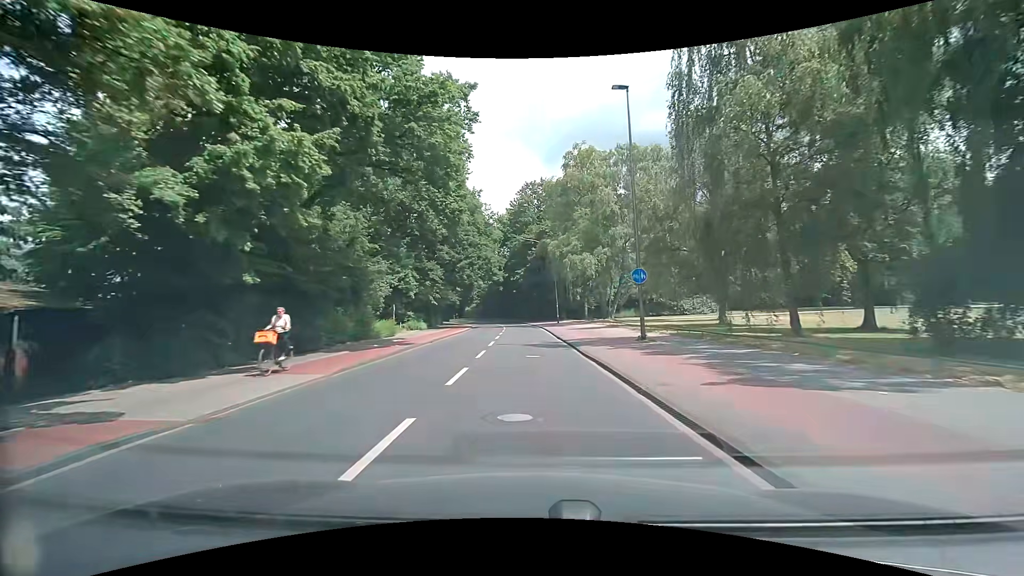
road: tertiary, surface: asphalt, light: Day
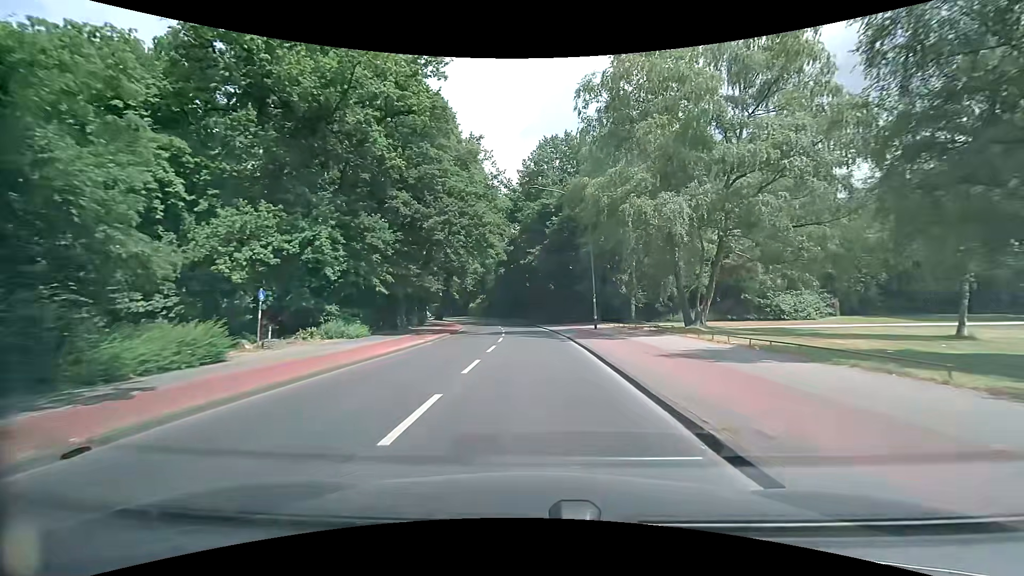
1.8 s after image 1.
(-0.3, +22.5) m; -2°
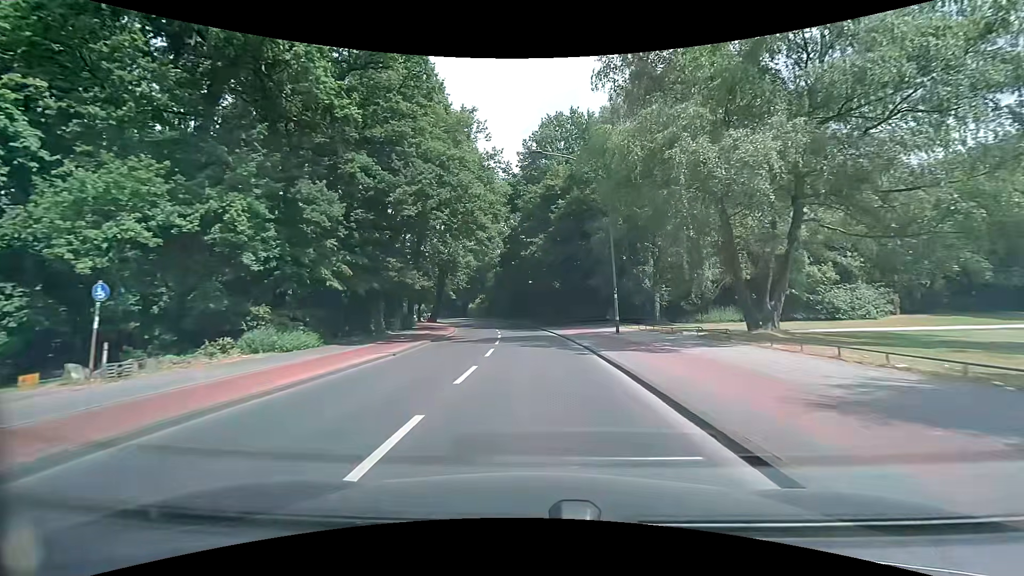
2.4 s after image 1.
(0.0, +7.5) m; 0°
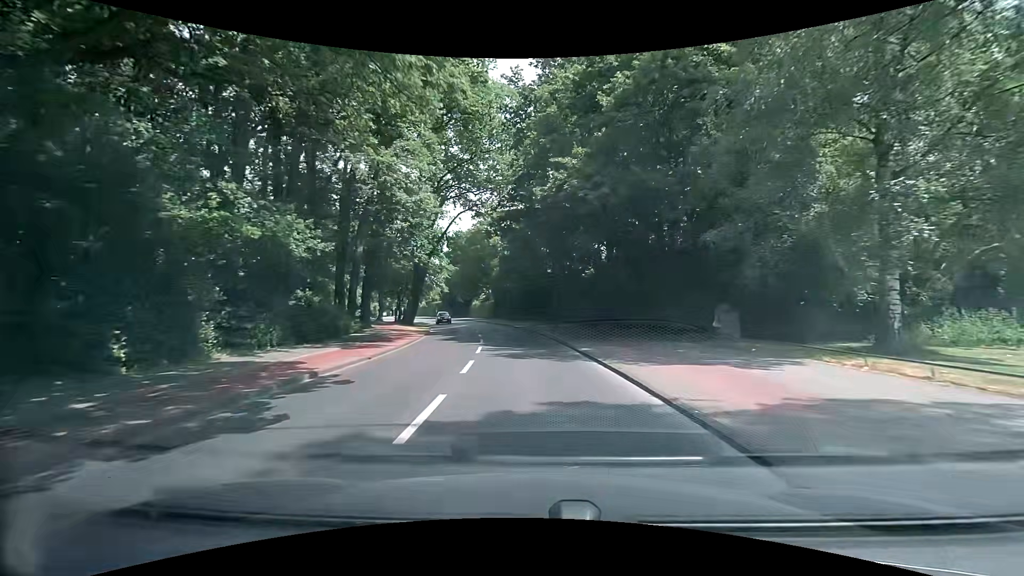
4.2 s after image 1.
(-0.3, +22.3) m; -1°
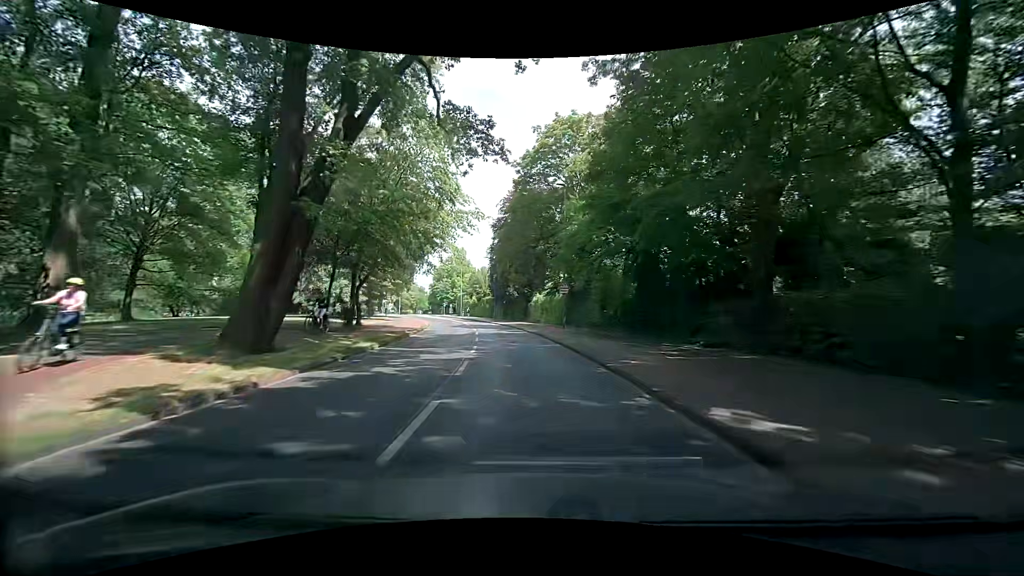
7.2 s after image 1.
(-2.9, +36.7) m; -10°
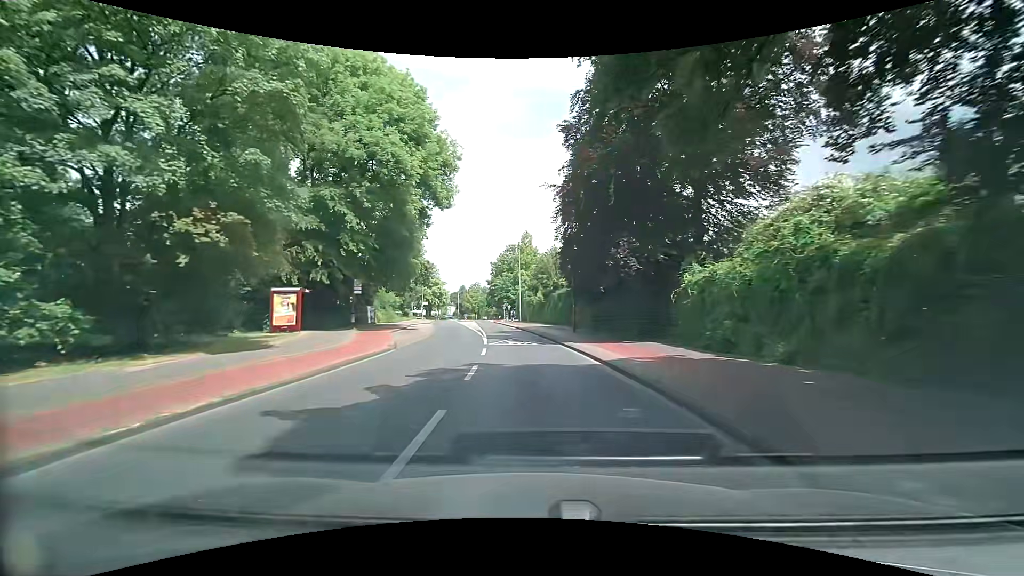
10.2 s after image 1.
(-2.2, +36.5) m; -8°
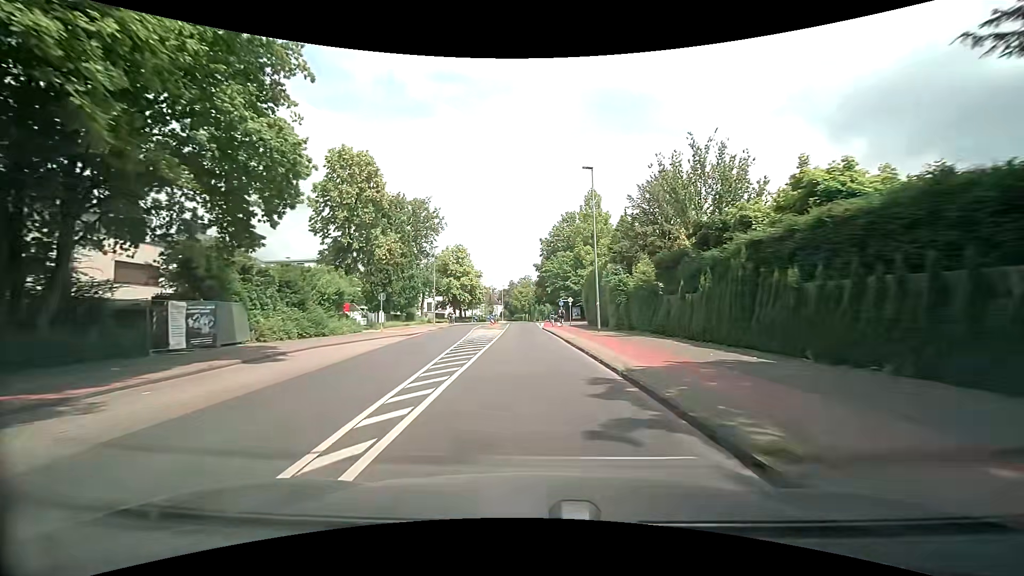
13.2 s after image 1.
(-2.0, +37.1) m; -6°
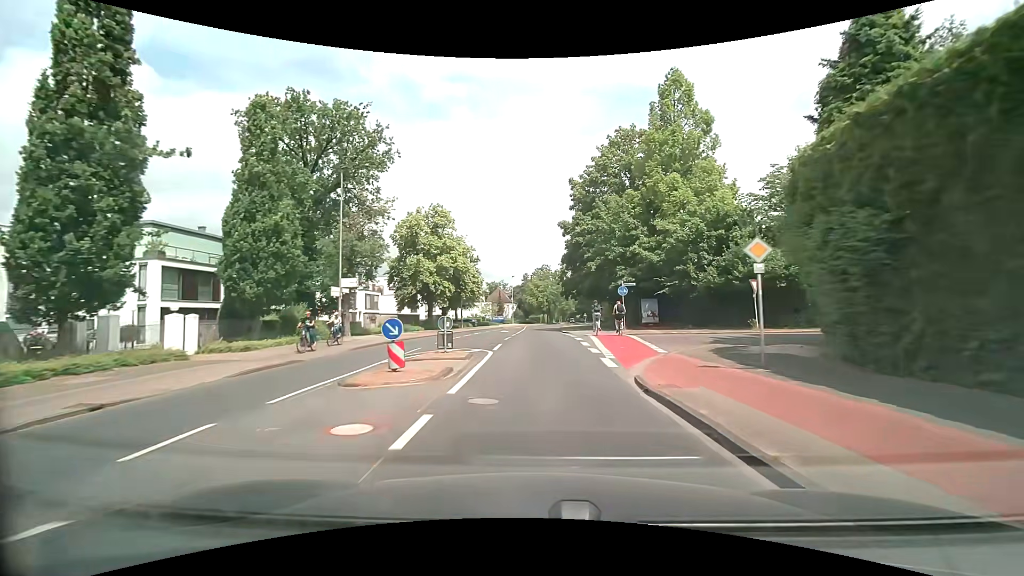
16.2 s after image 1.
(-1.2, +36.9) m; -3°
(0, +10) (0, +20) (0, +30) (0, +40) (0, +50) (+1, +60) (+1, +70) (+2, +80) (+3, +90) (+4, +100) m
